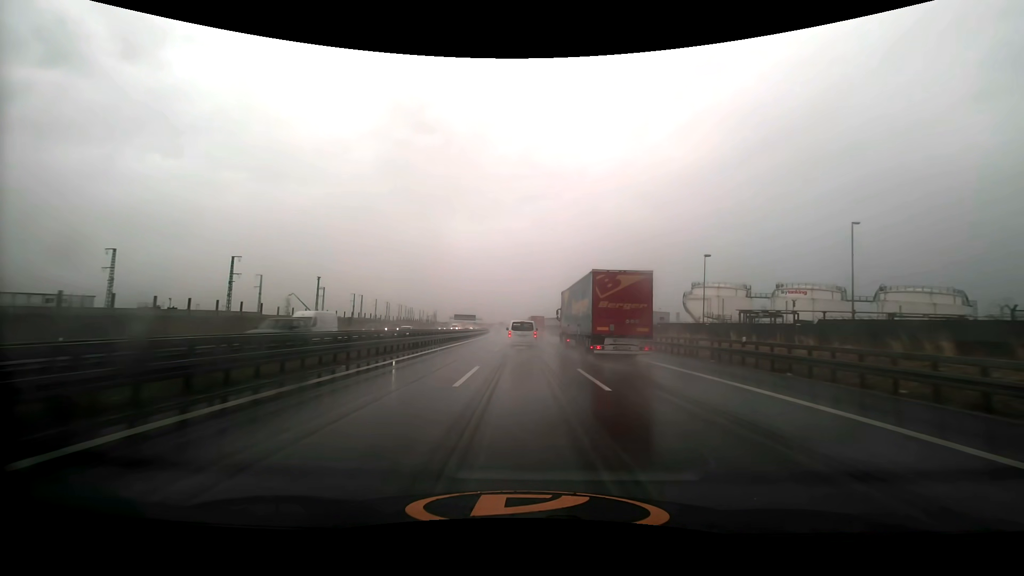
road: motorway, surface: asphalt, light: Day
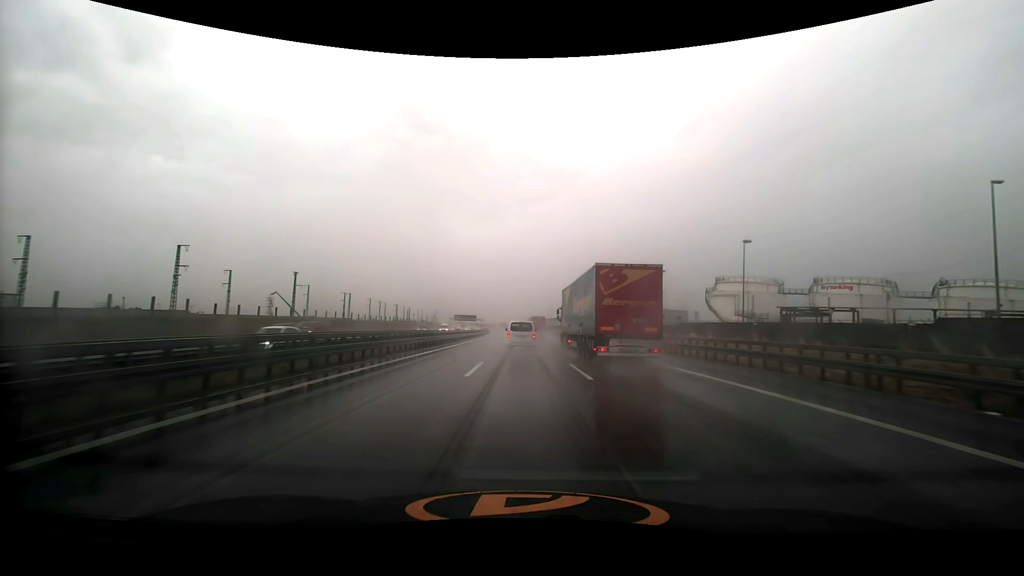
(0.0, +15.5) m; 0°
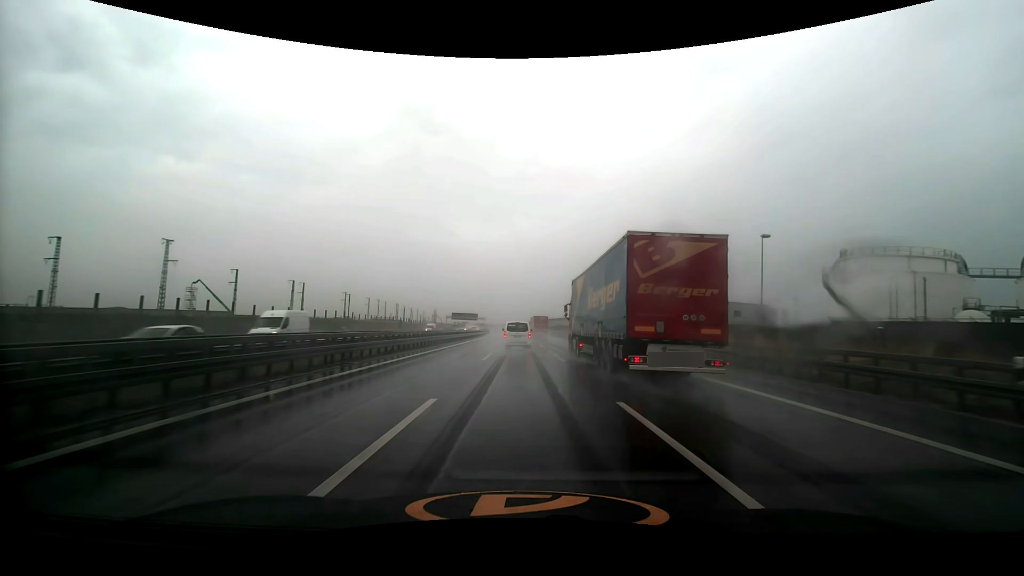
(-0.5, +46.8) m; -1°
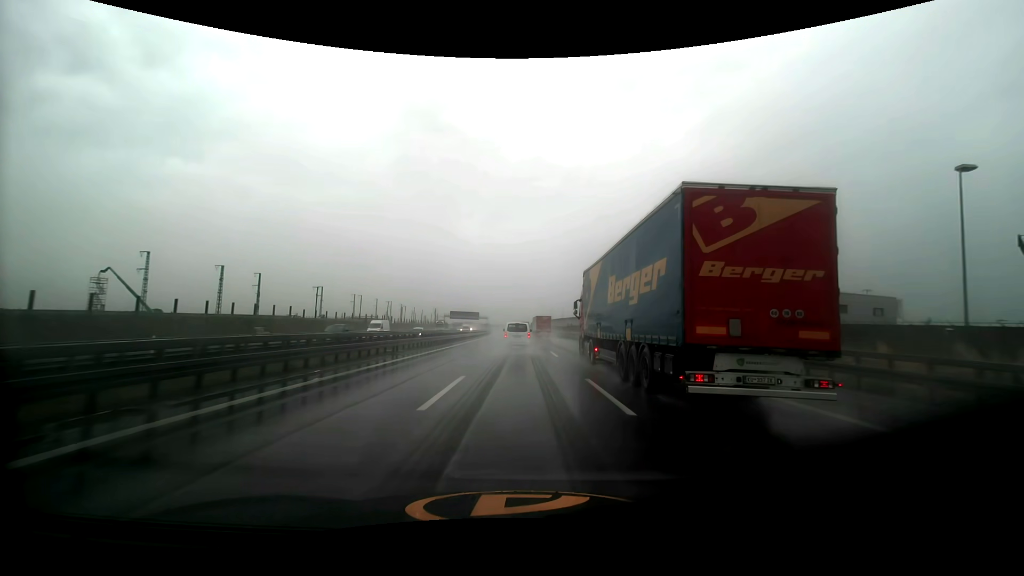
(-0.2, +31.4) m; -1°
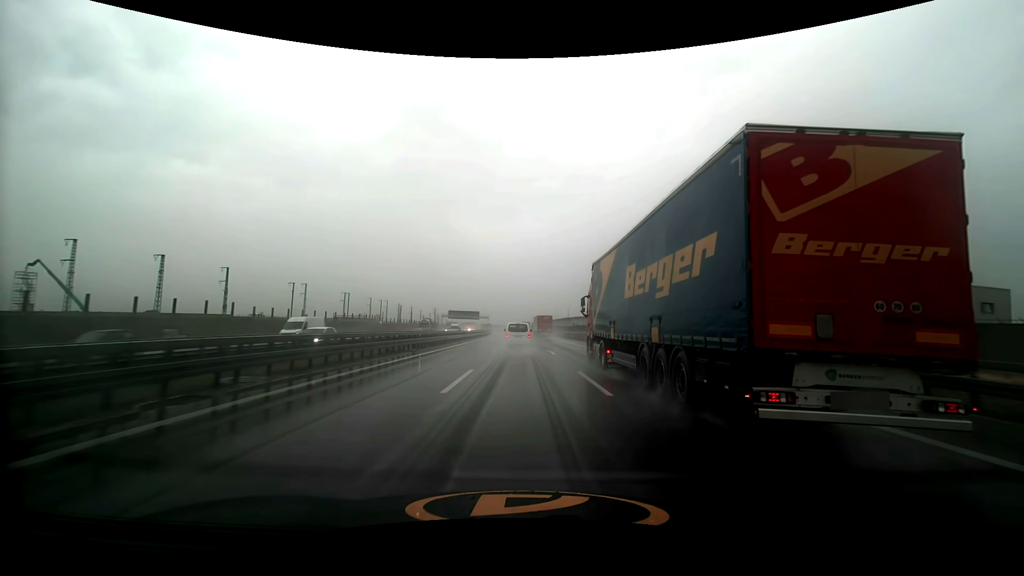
(0.0, +15.9) m; 0°
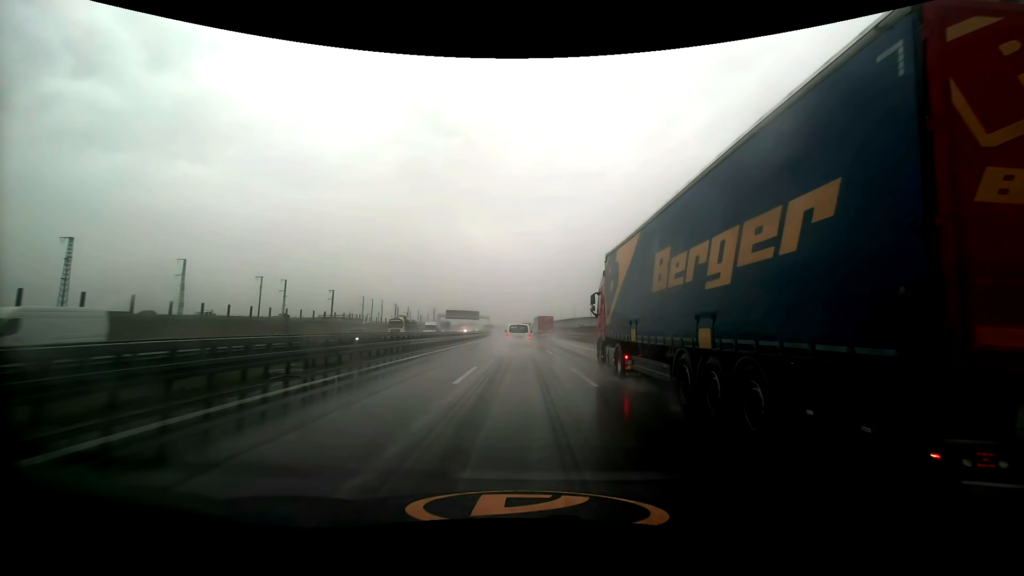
(-0.1, +16.1) m; 0°
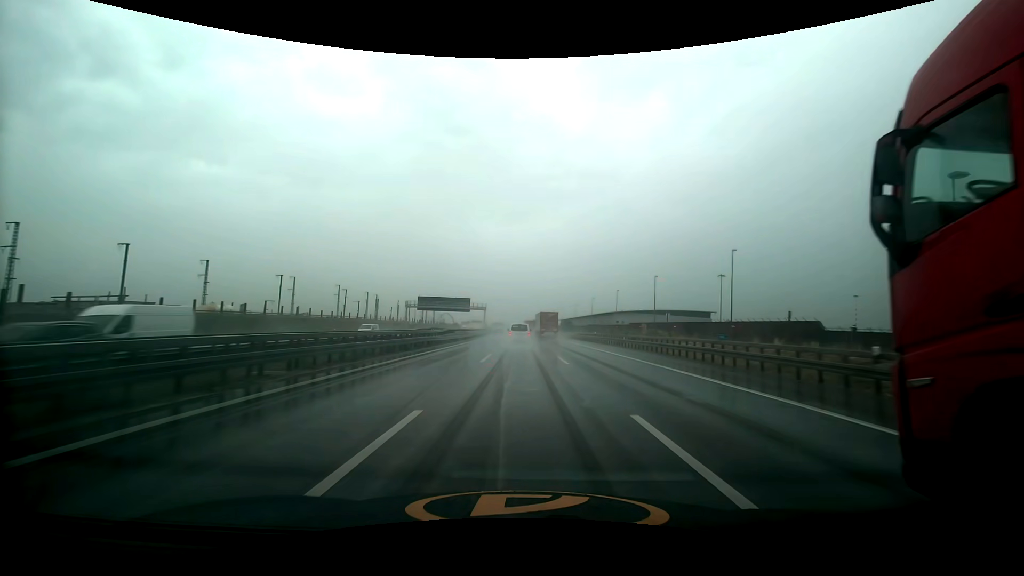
(-1.2, +83.1) m; -2°
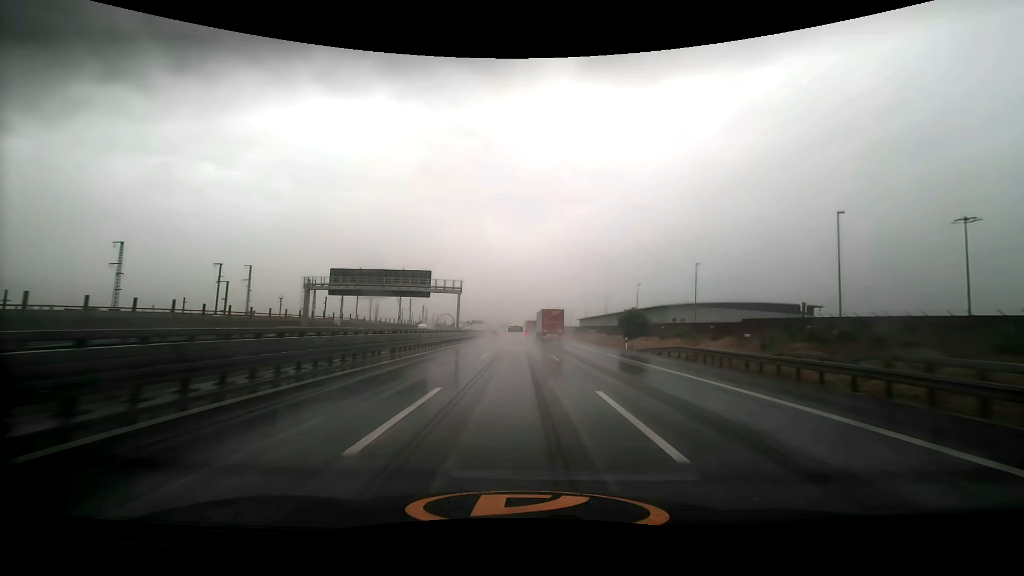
(-0.5, +69.1) m; -1°
(0, +10) (0, +20) (0, +30) (0, +40) (0, +50) (-1, +60) (-1, +70) (-1, +80) (-2, +90) (-2, +100) m
